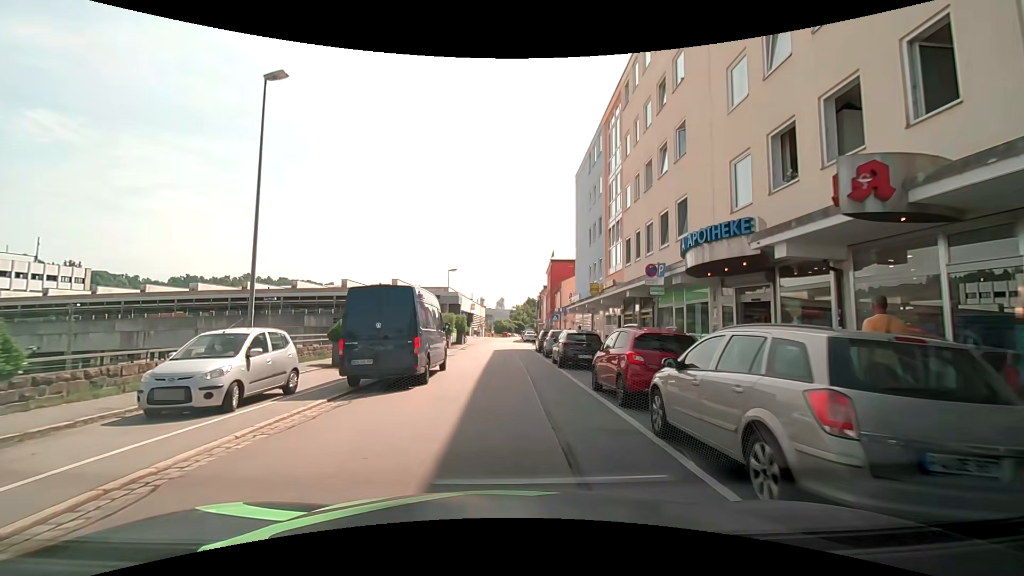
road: residential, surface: asphalt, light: Day
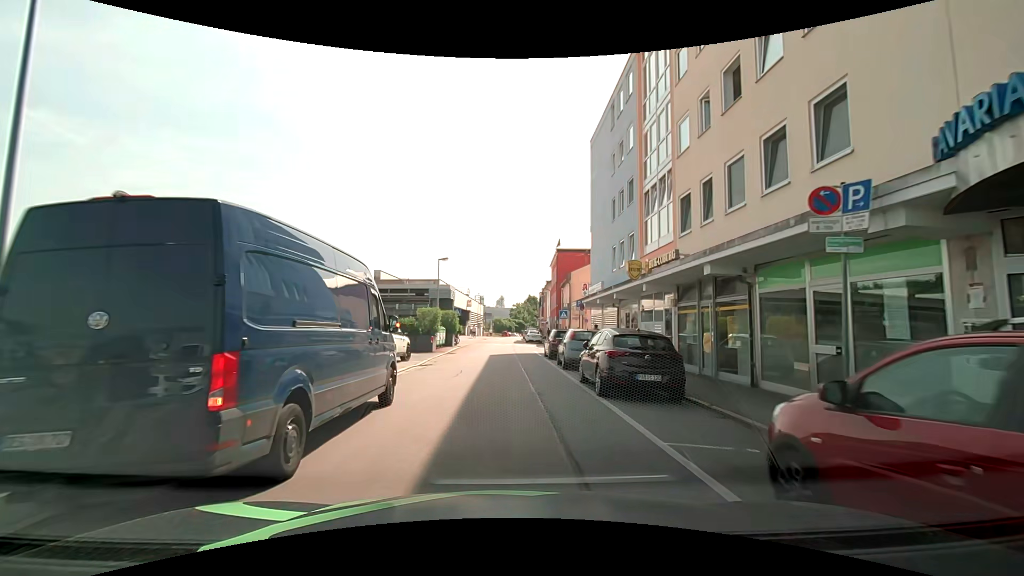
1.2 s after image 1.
(0.0, +8.2) m; +1°
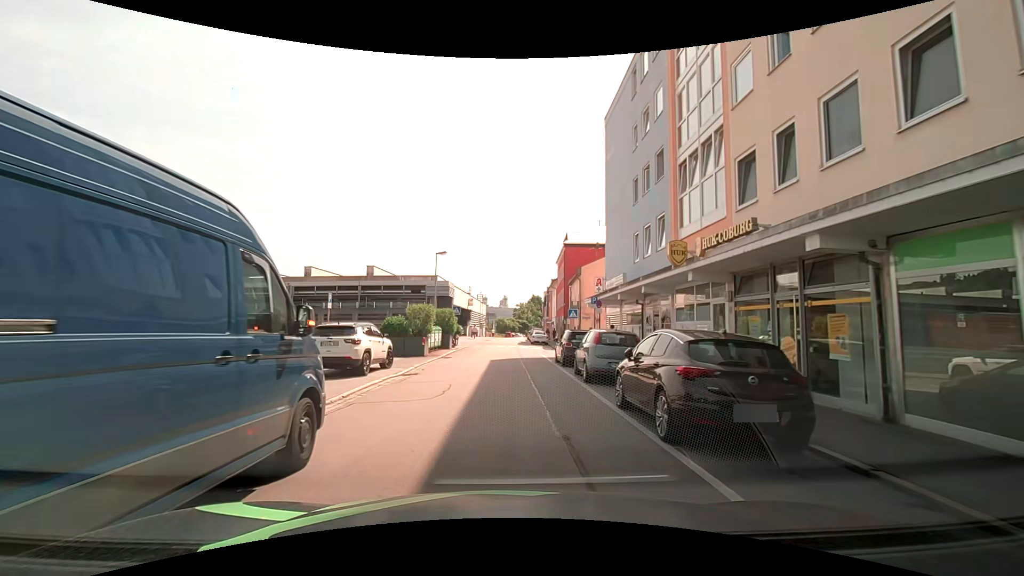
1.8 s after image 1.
(-0.1, +4.2) m; -1°
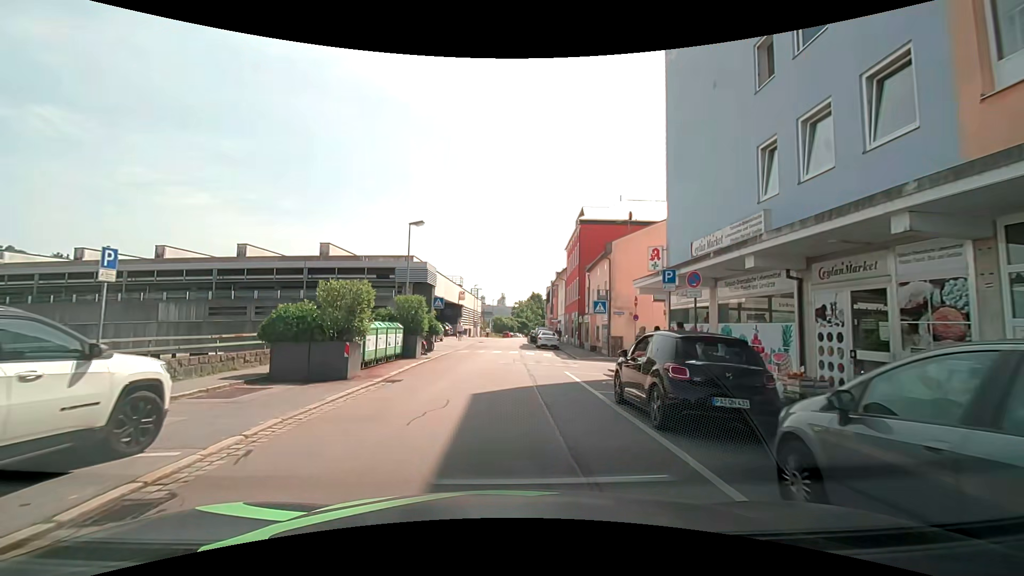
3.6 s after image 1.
(-0.2, +12.2) m; -1°
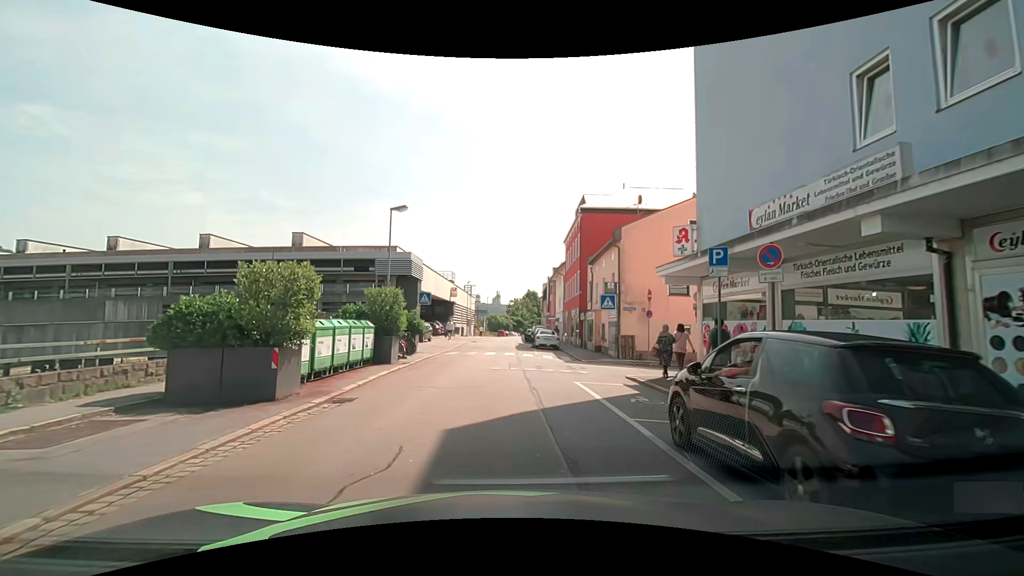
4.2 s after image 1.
(0.0, +3.7) m; +1°
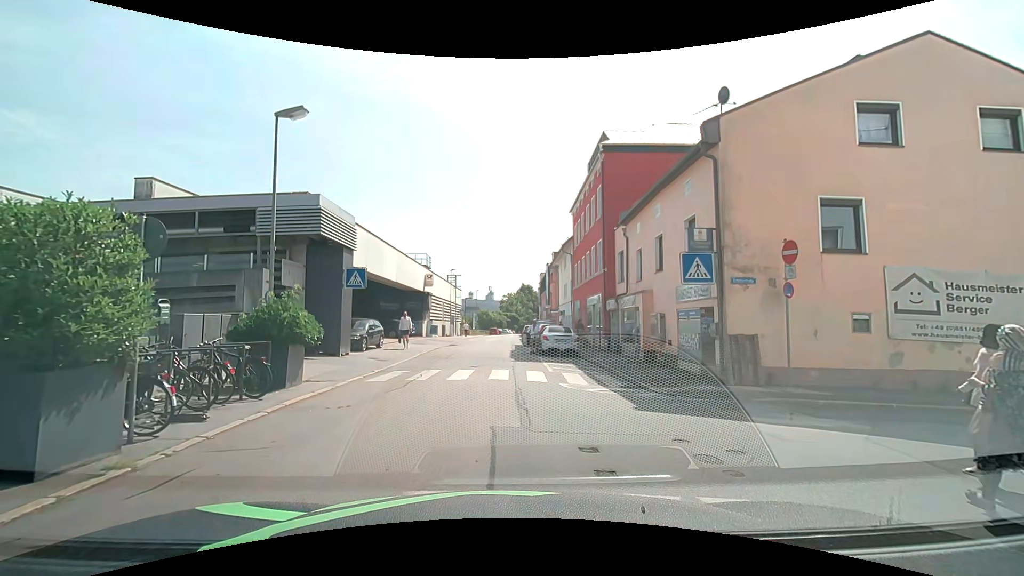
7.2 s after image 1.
(+0.2, +12.6) m; +2°
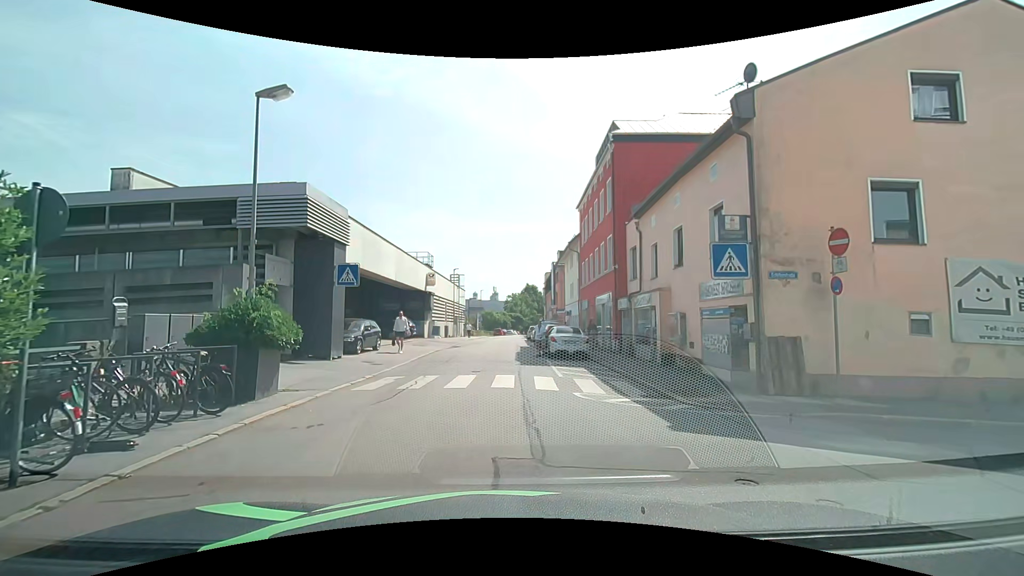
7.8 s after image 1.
(0.0, +1.5) m; -1°
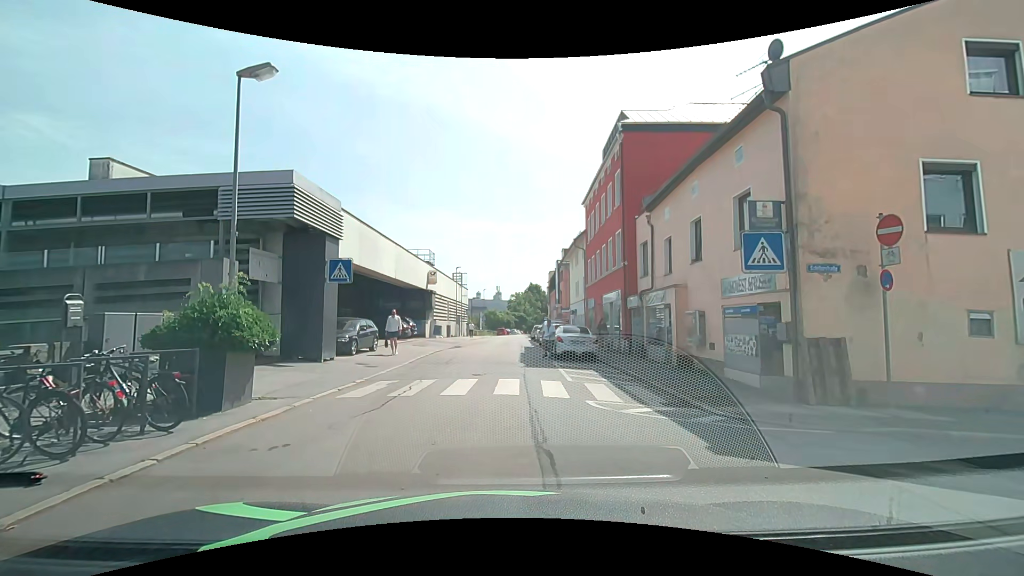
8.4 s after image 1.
(0.0, +1.2) m; -1°
